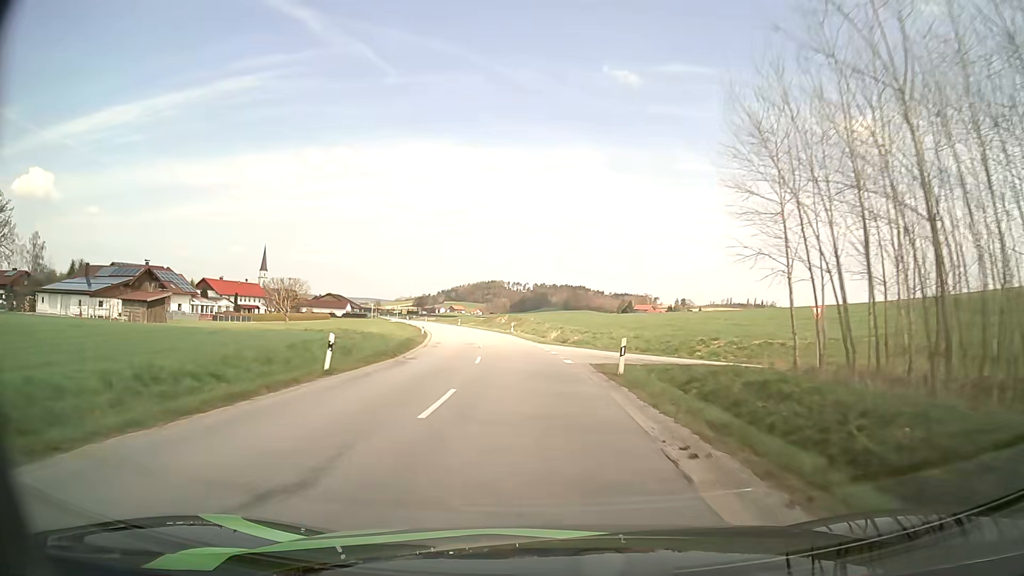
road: secondary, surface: asphalt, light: Day
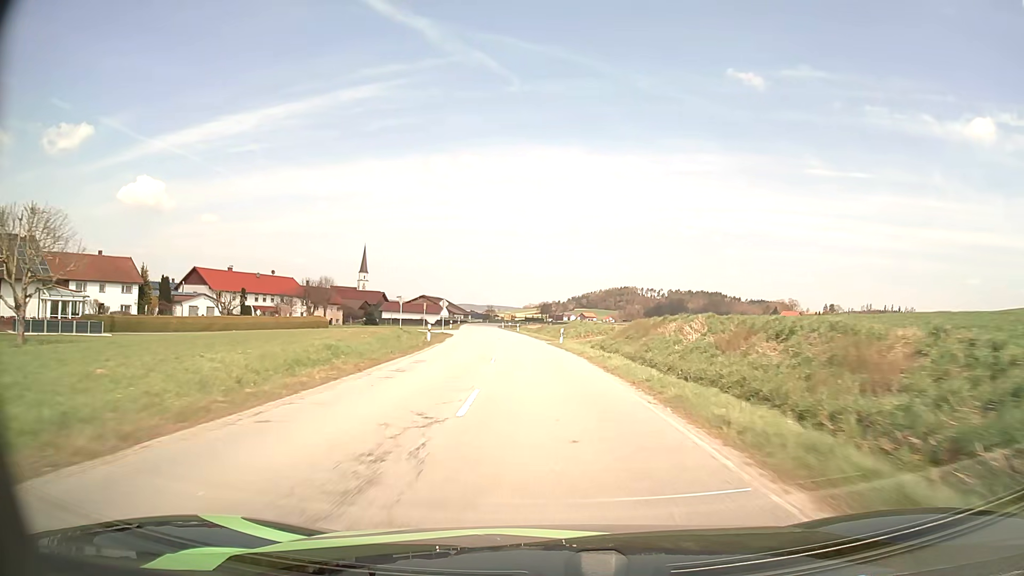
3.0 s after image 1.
(-6.3, +60.0) m; -12°
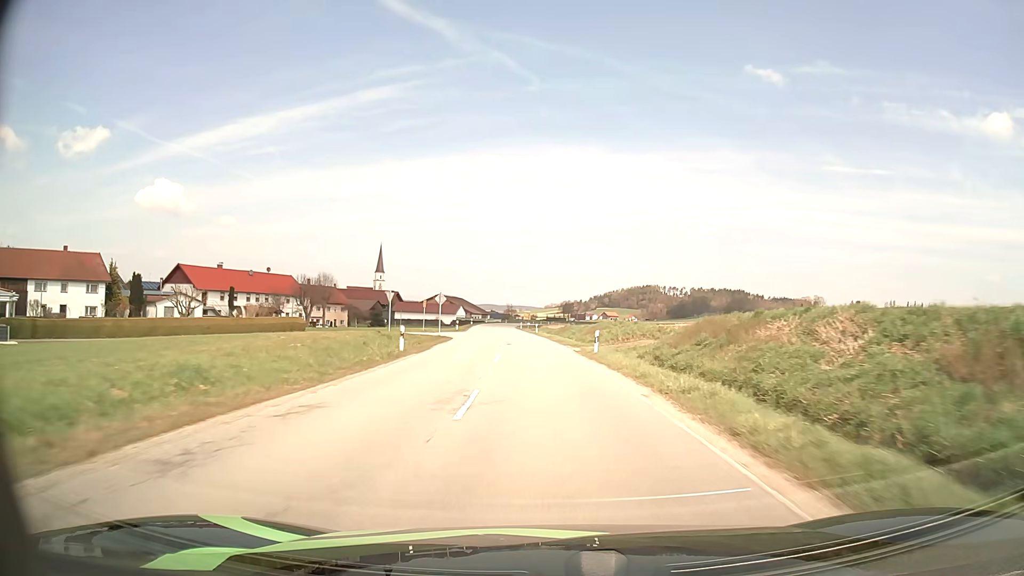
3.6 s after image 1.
(-0.2, +12.5) m; -2°
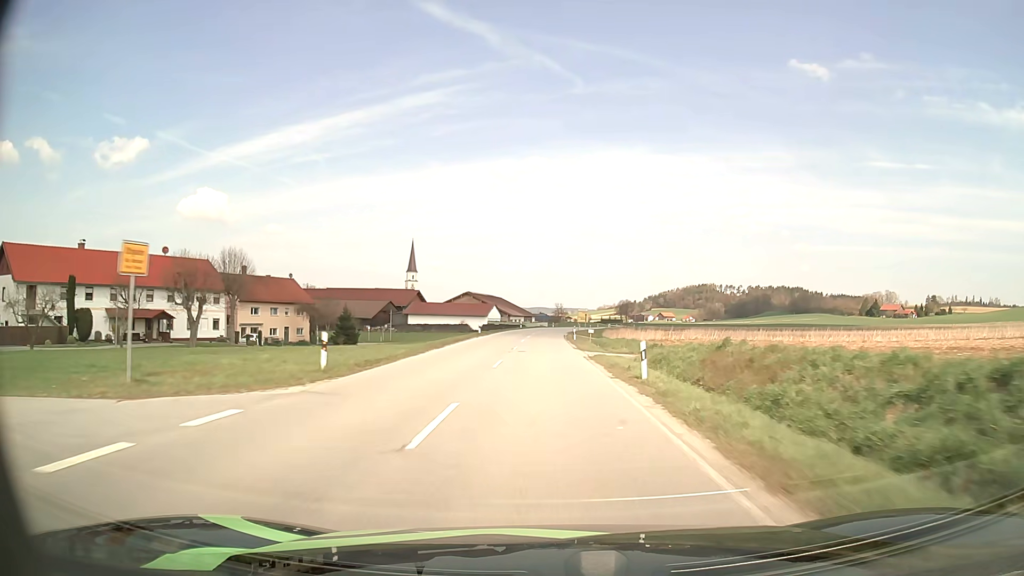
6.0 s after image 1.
(-2.1, +50.4) m; -4°
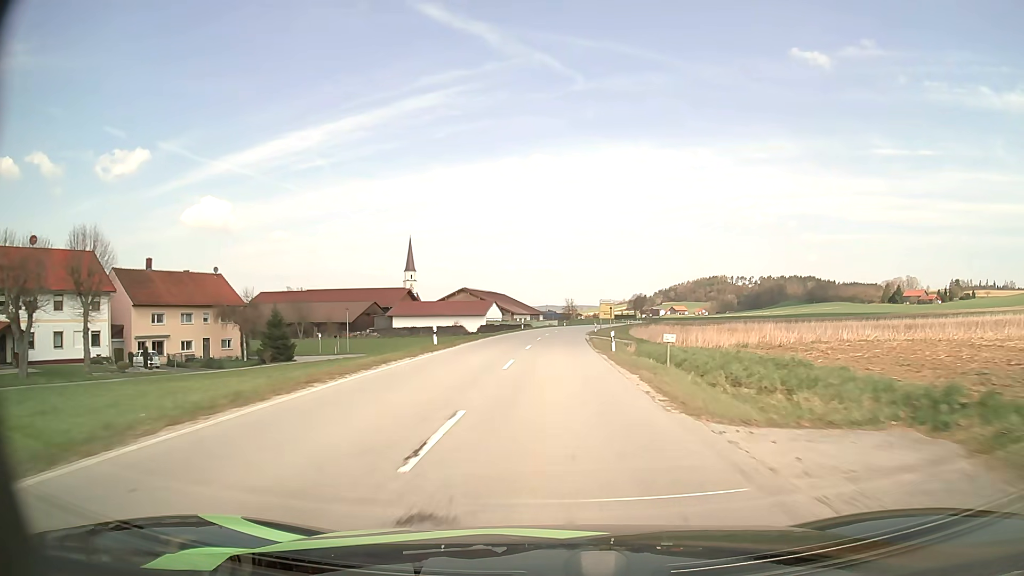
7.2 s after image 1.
(-0.2, +25.4) m; -1°
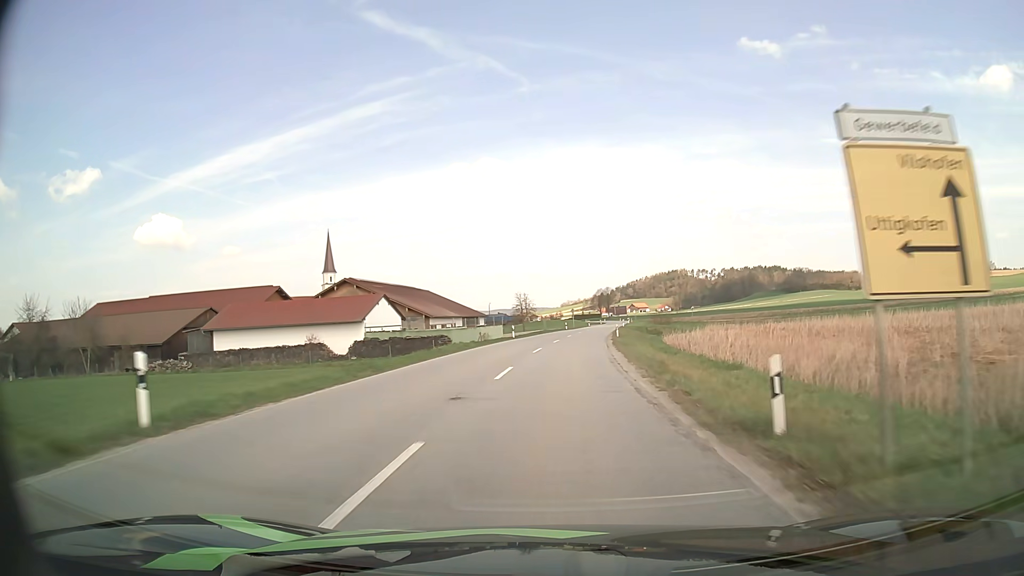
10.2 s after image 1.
(+1.7, +62.8) m; +4°
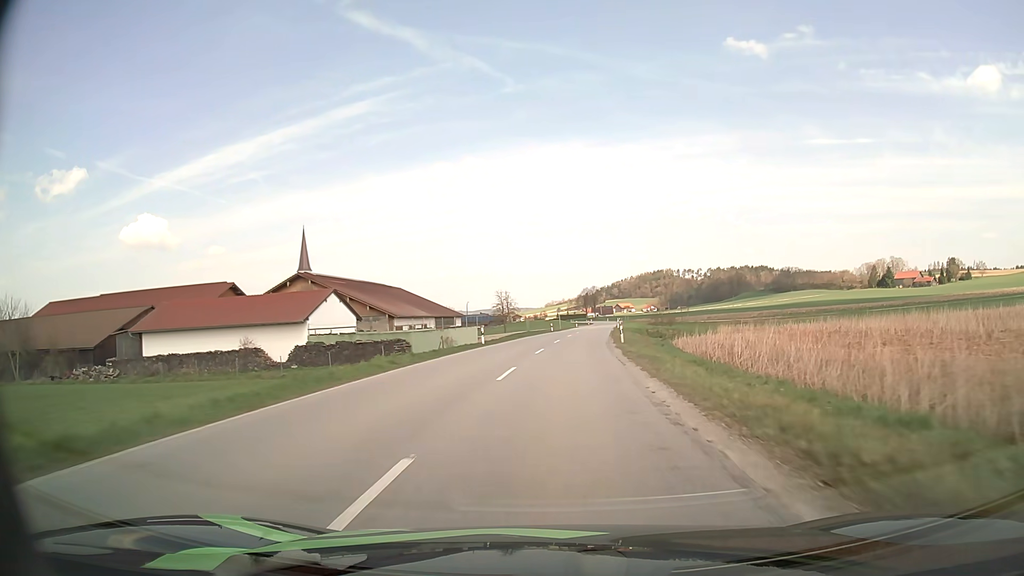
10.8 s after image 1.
(+0.1, +12.6) m; +1°
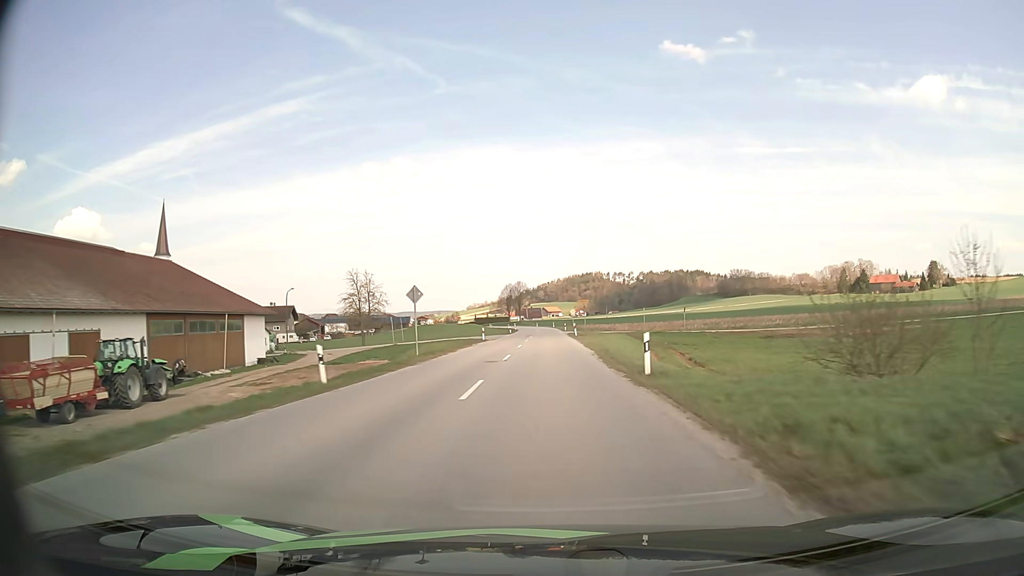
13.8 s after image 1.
(+3.9, +63.0) m; +6°
(0, +10) (0, +20) (0, +30) (0, +40) (0, +50) (0, +60) (0, +70) (0, +80) (0, +90) (0, +100) m
